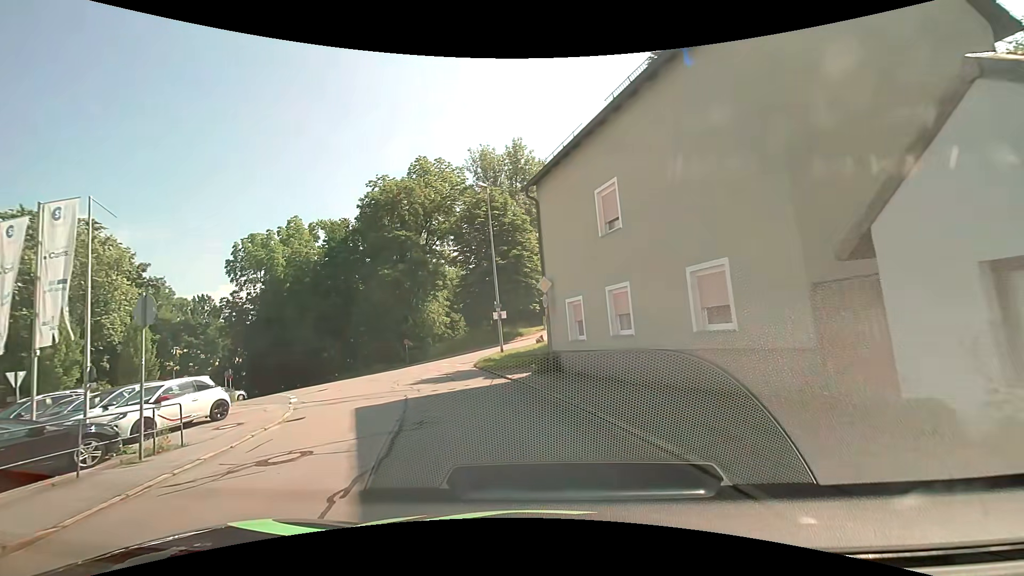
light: Day
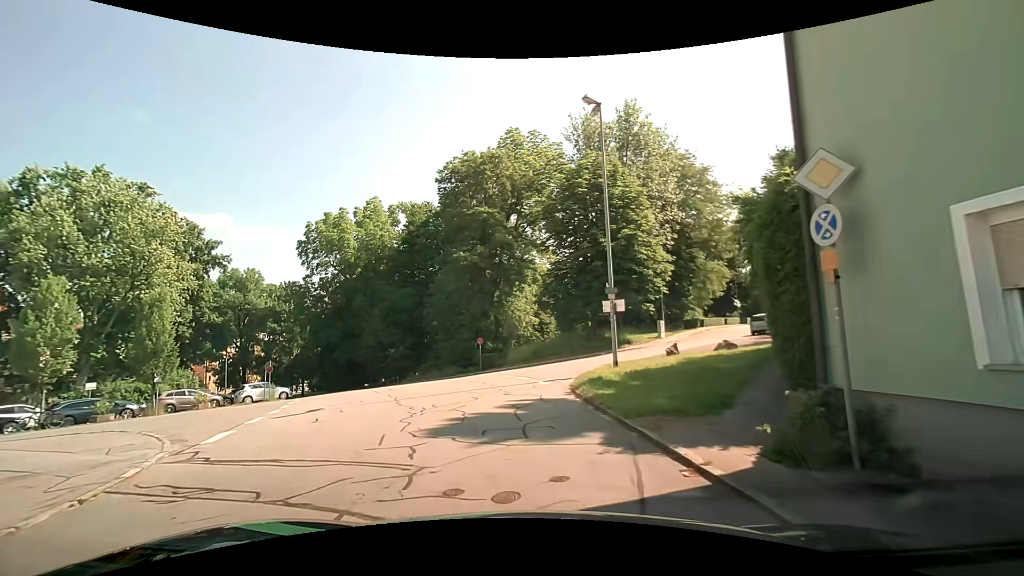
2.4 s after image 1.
(-0.9, +11.0) m; -9°
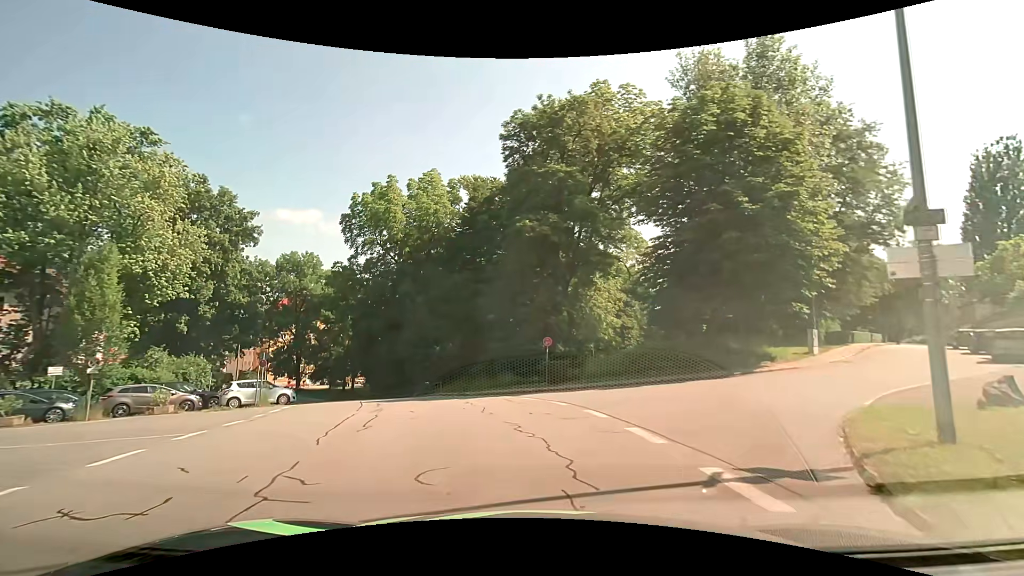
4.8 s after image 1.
(-0.9, +11.3) m; -9°
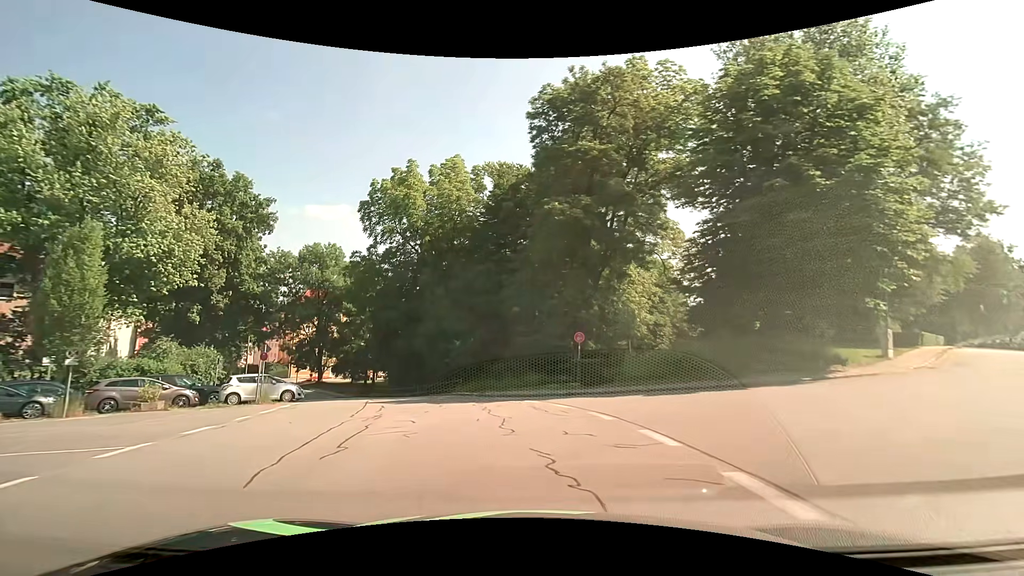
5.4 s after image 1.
(-0.1, +3.0) m; -2°
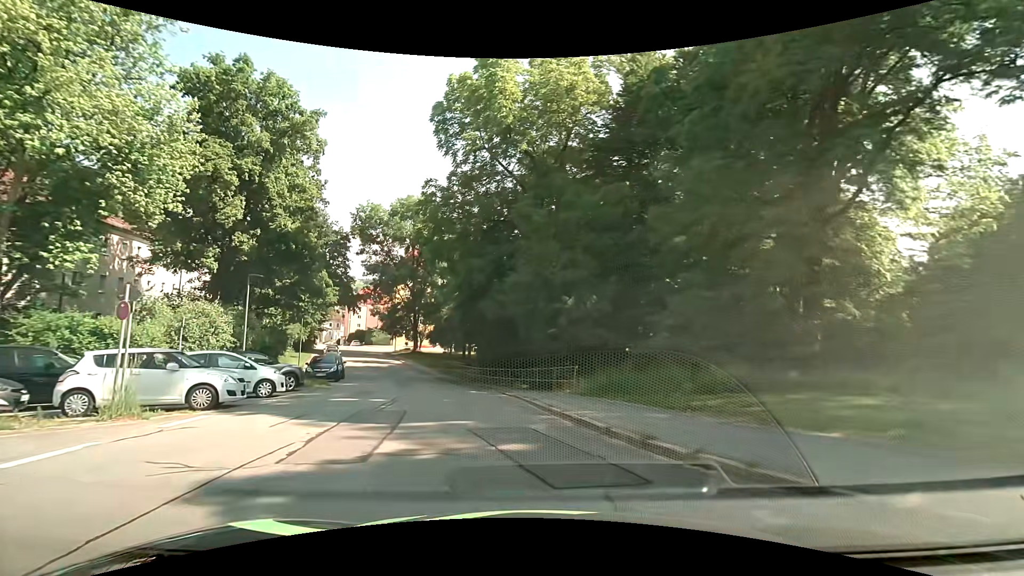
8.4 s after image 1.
(-1.7, +15.7) m; -13°
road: residential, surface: asphalt
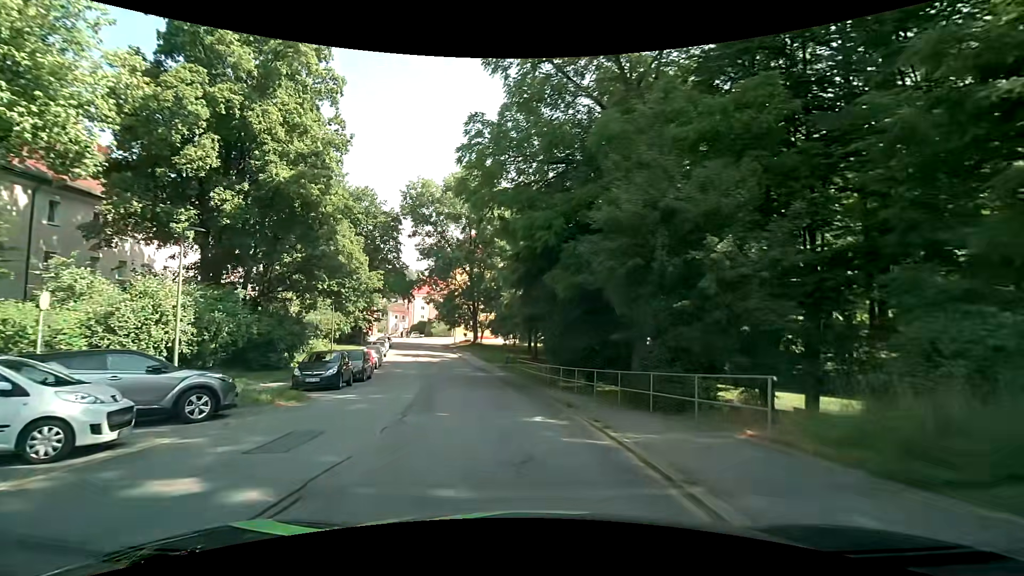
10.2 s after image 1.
(-0.7, +9.8) m; -7°
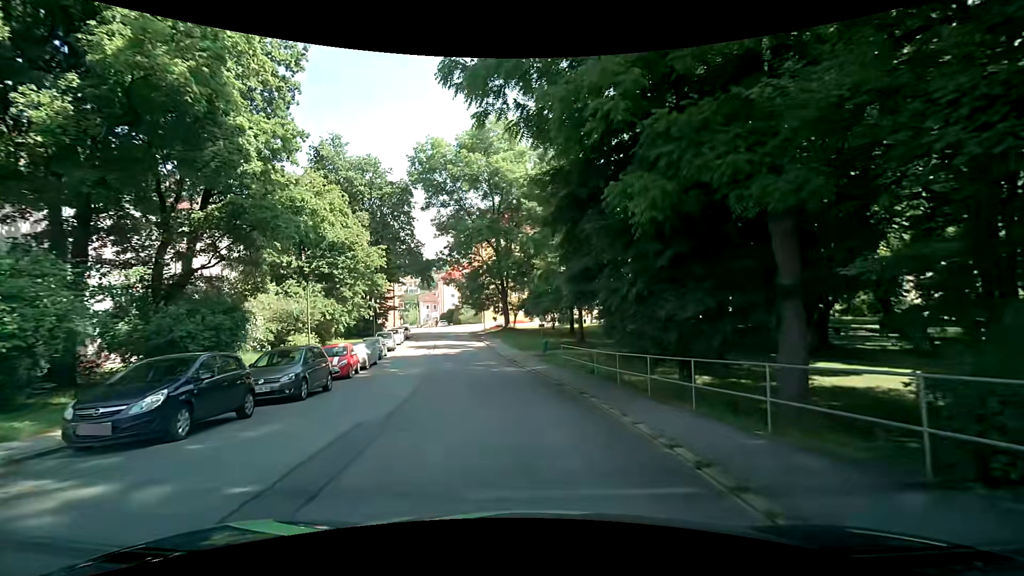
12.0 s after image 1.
(-0.4, +10.7) m; -5°
